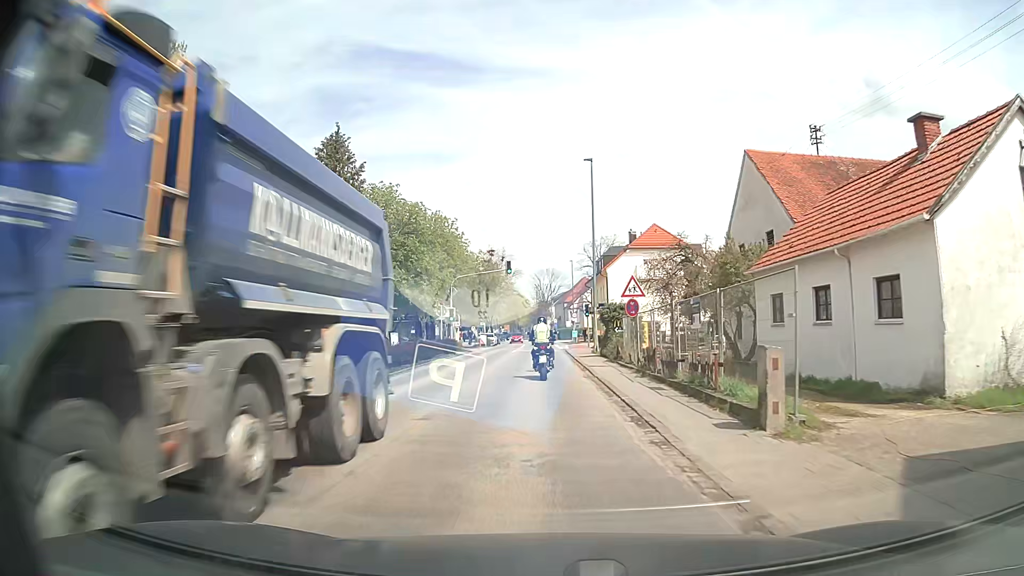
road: secondary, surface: asphalt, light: Day
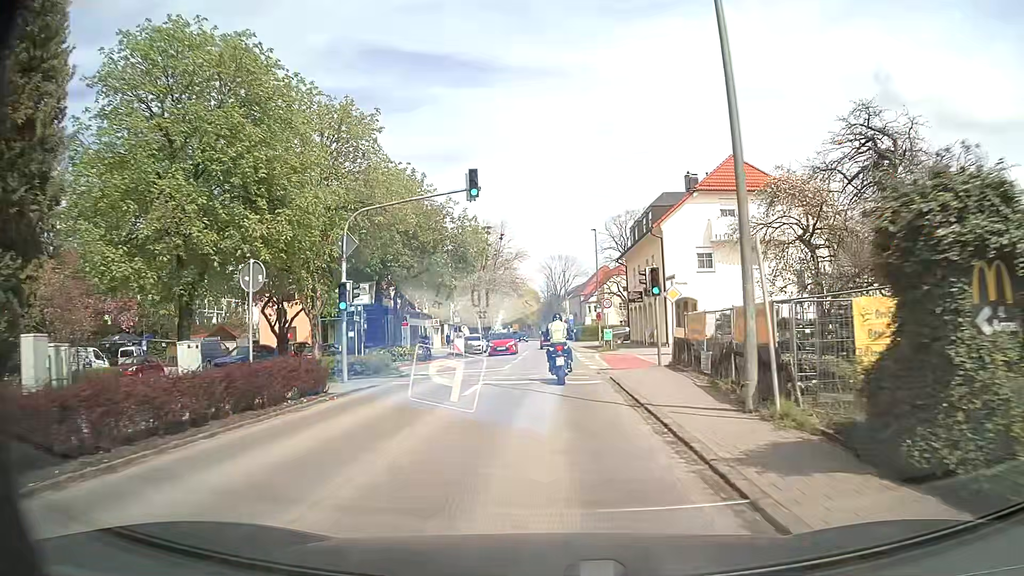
(-0.3, +26.2) m; -1°
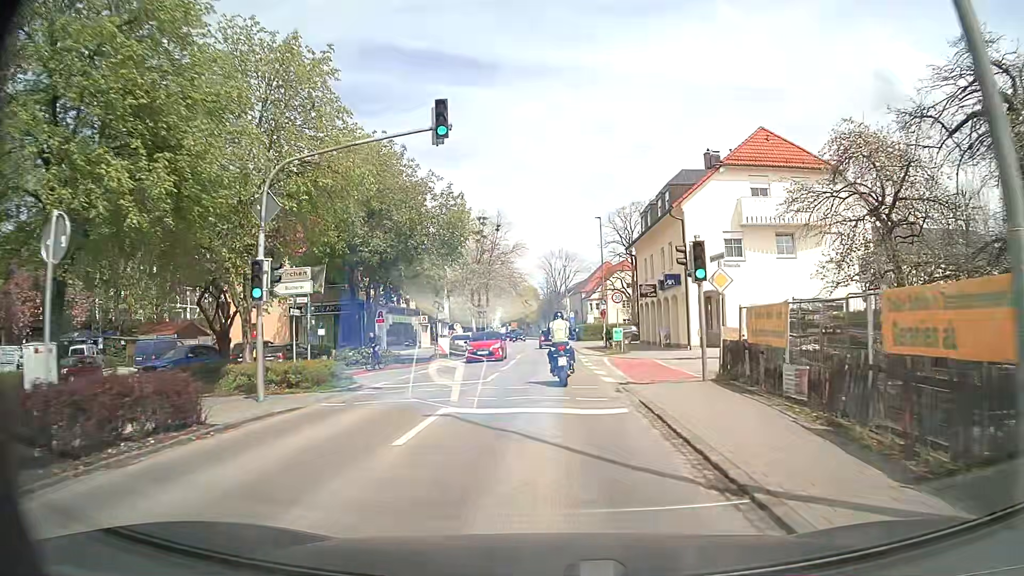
(0.0, +6.1) m; 0°
(0, +10) (0, +20) (0, +30) (0, +40) (0, +50) (0, +60) (0, +70) (-1, +80) (-1, +90) (-2, +100) m
